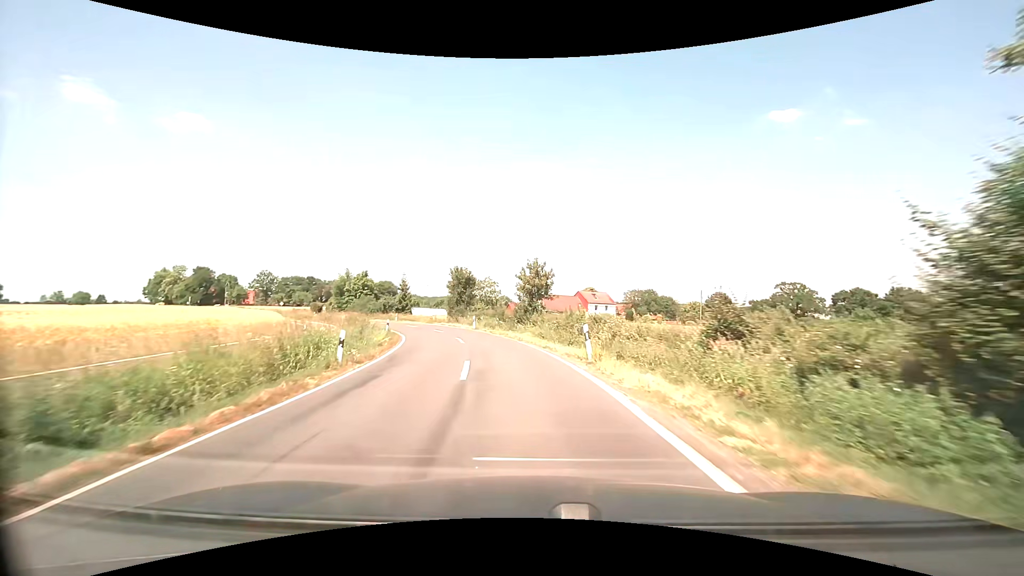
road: secondary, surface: asphalt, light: Day
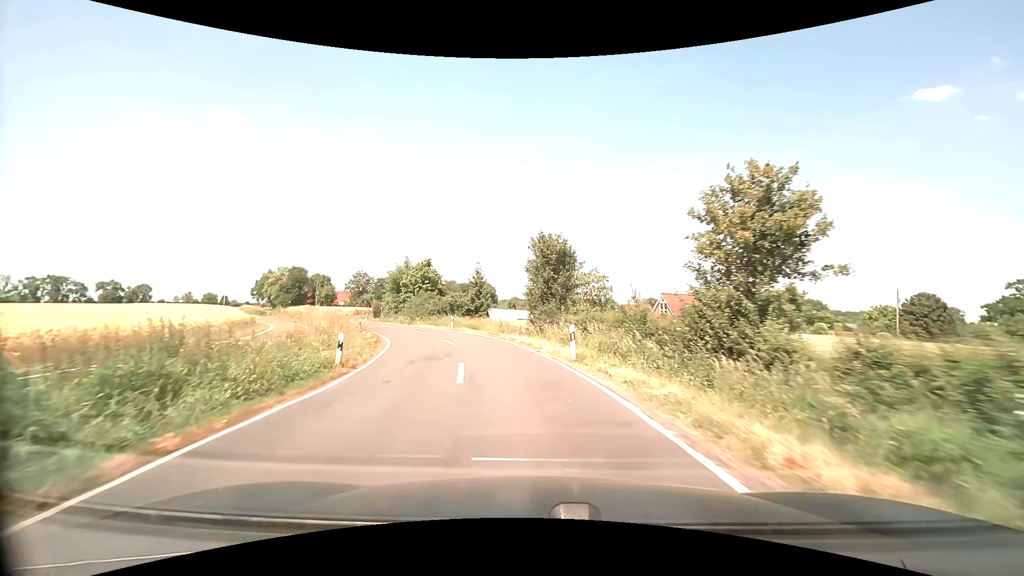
(-2.8, +24.6) m; -12°
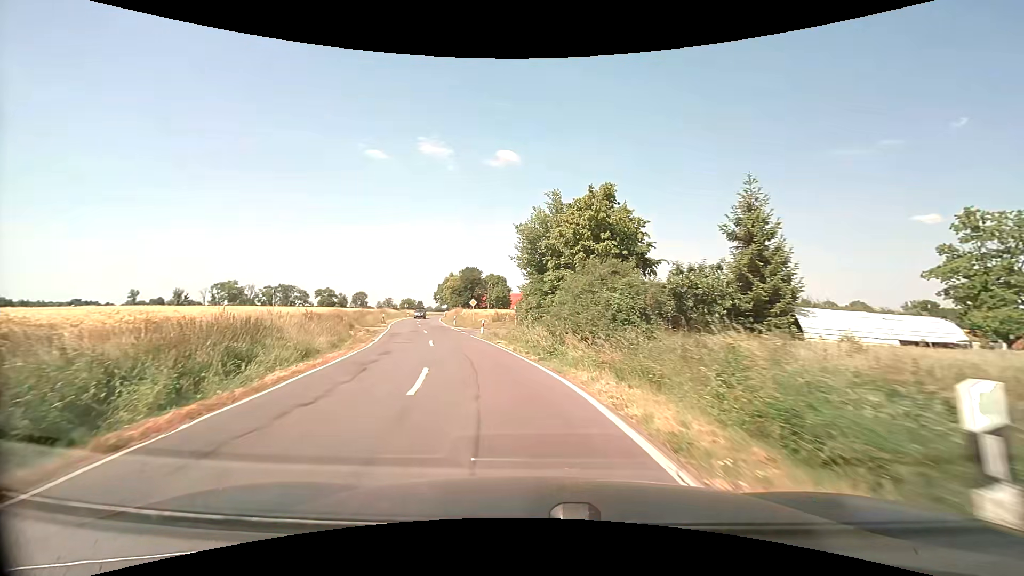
(-7.0, +37.1) m; -21°
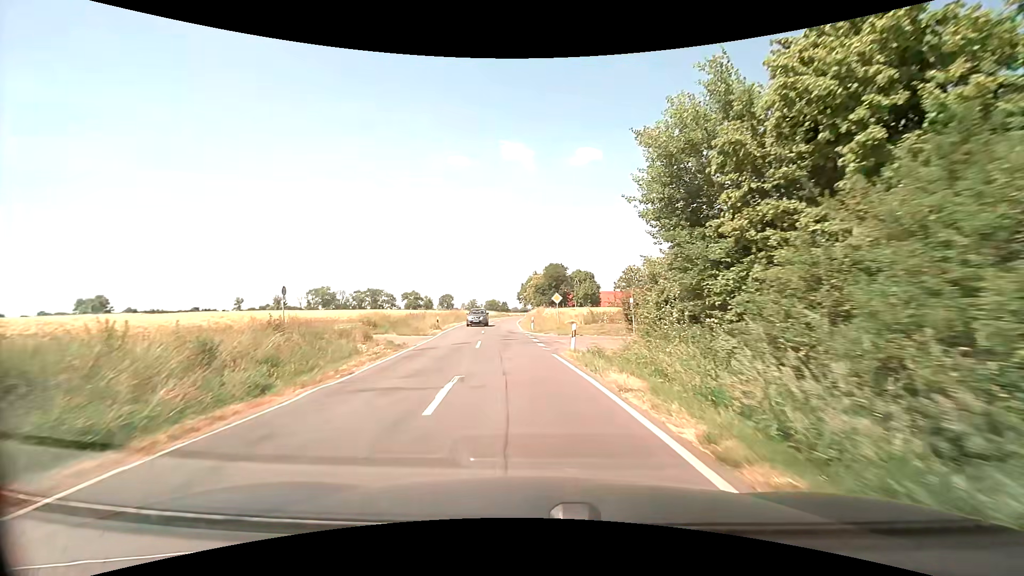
(-1.3, +13.9) m; -10°
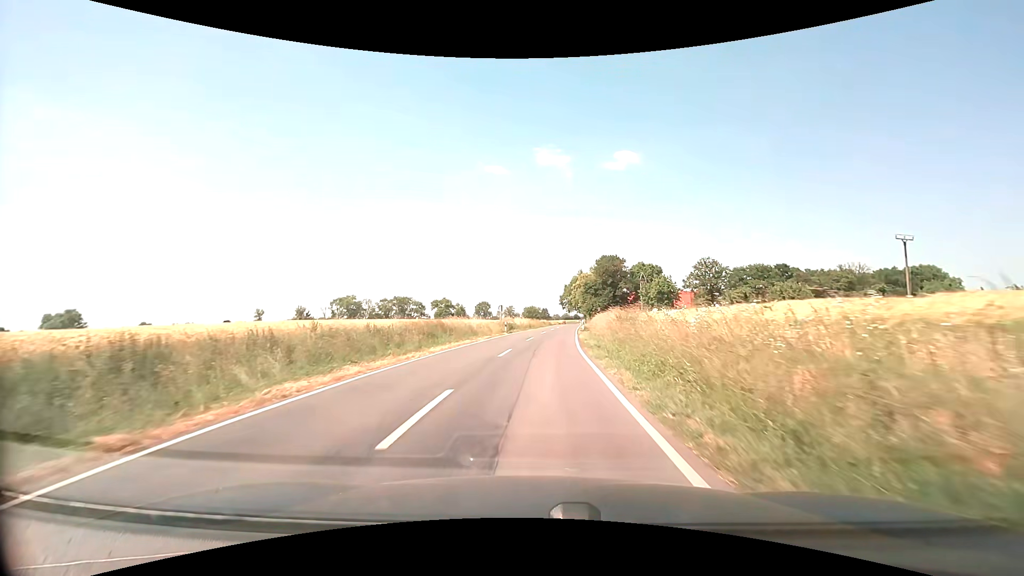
(-2.5, +38.6) m; -6°
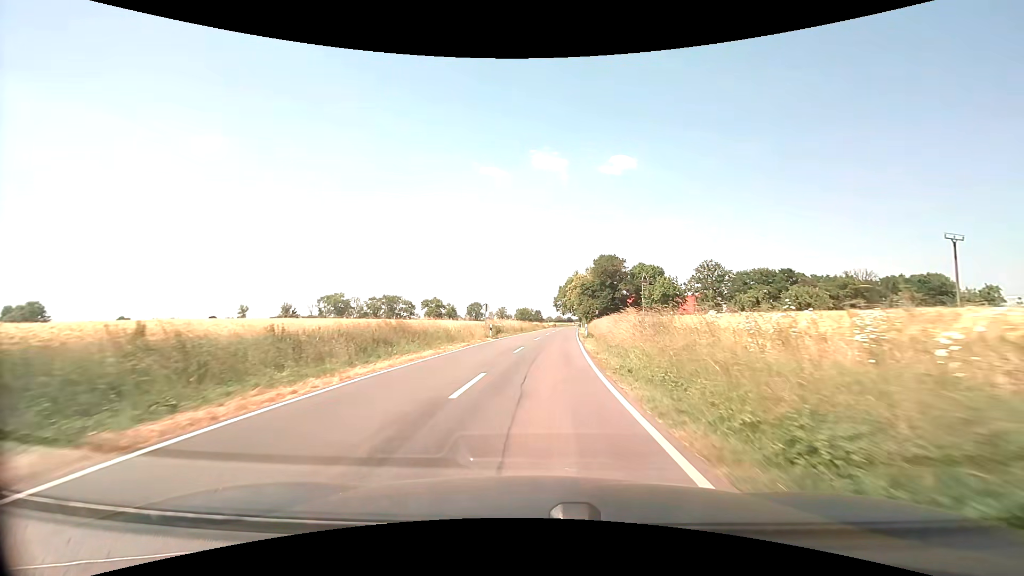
(+0.1, +8.6) m; +1°
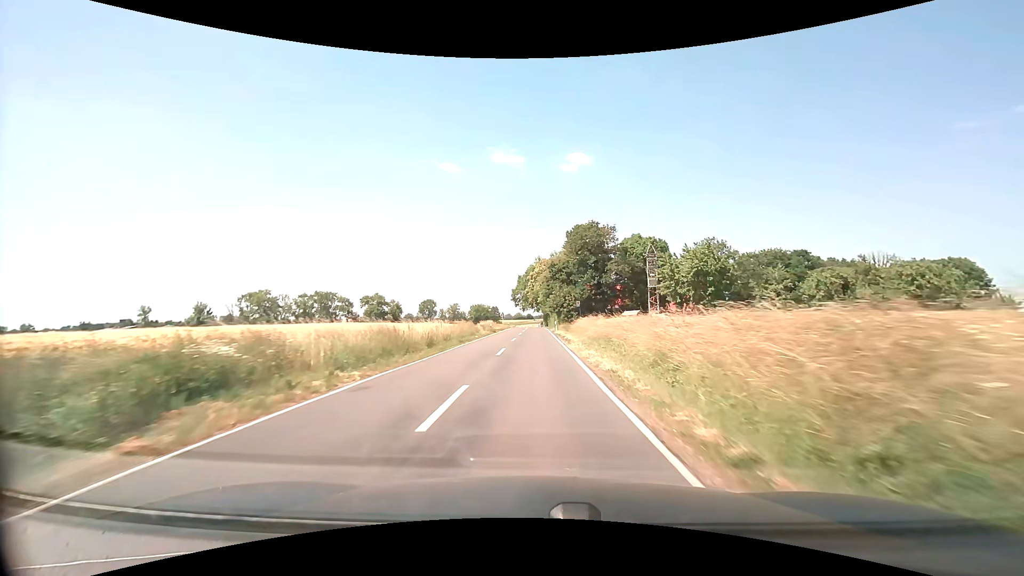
(+1.7, +38.6) m; +4°
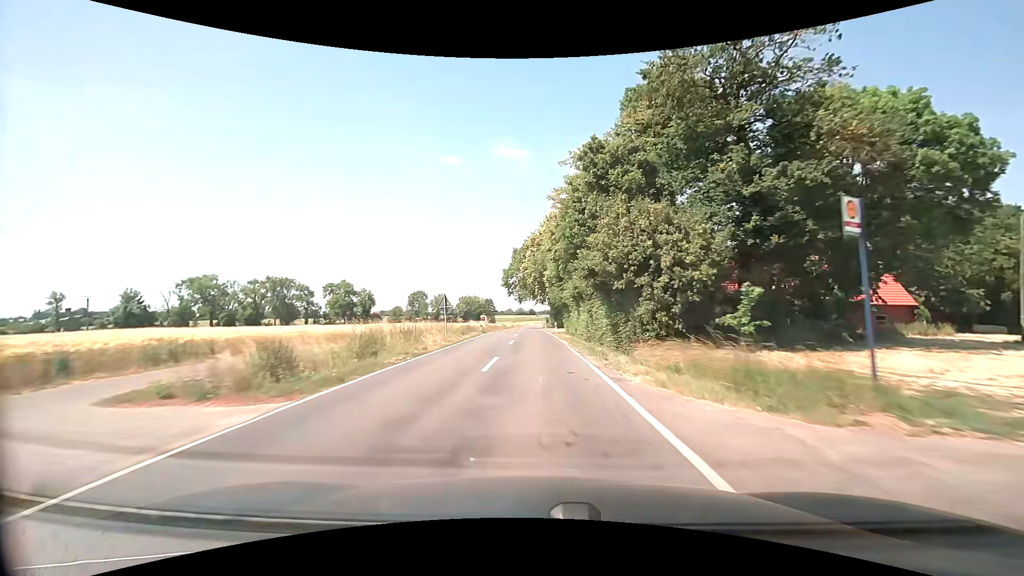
(+0.1, +54.4) m; 0°
(0, +10) (0, +20) (0, +30) (0, +40) (0, +50) (0, +60) (0, +70) (0, +80) (0, +90) (-1, +100) m
